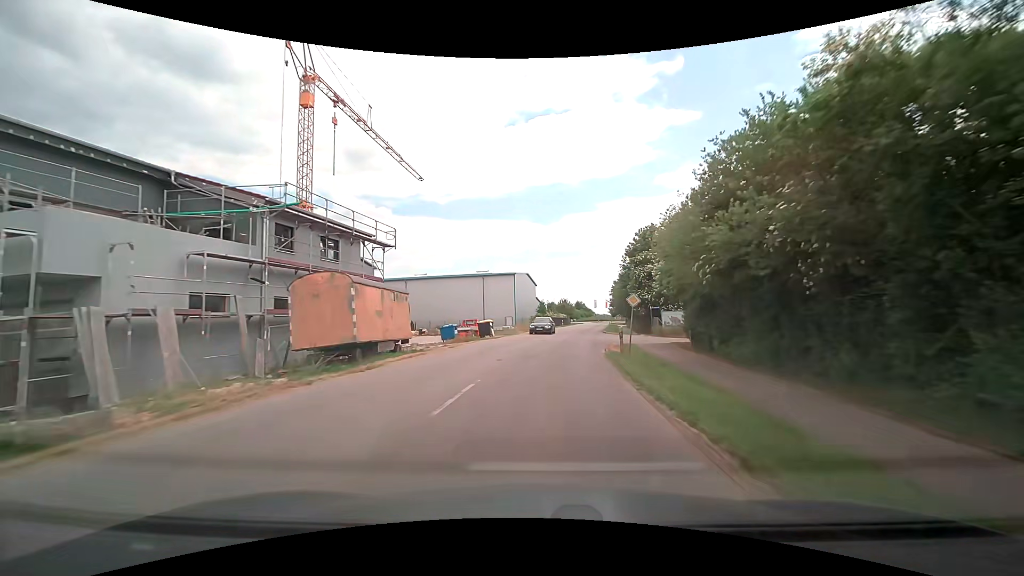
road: tertiary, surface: asphalt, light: Day
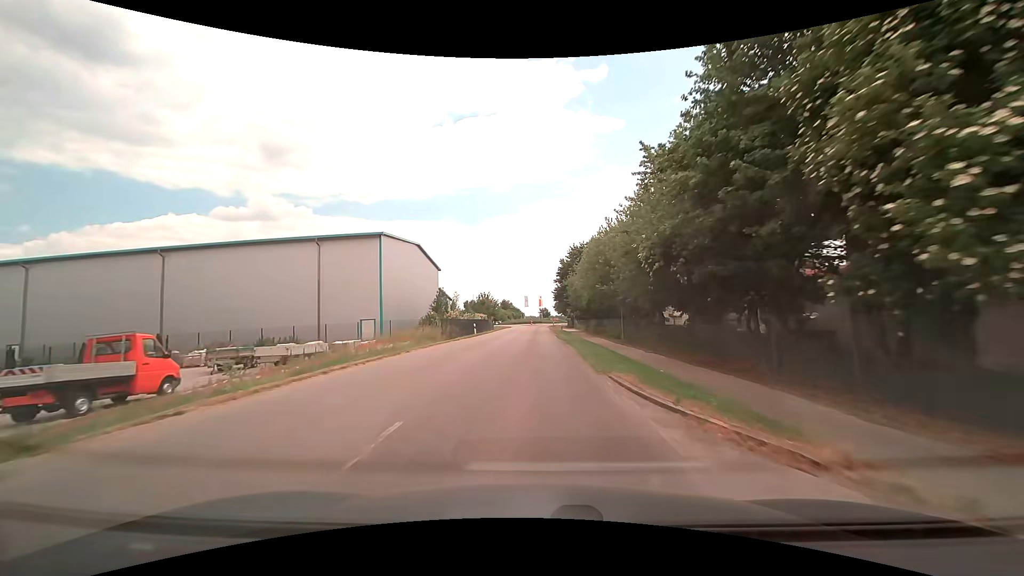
(+3.3, +39.7) m; +8°
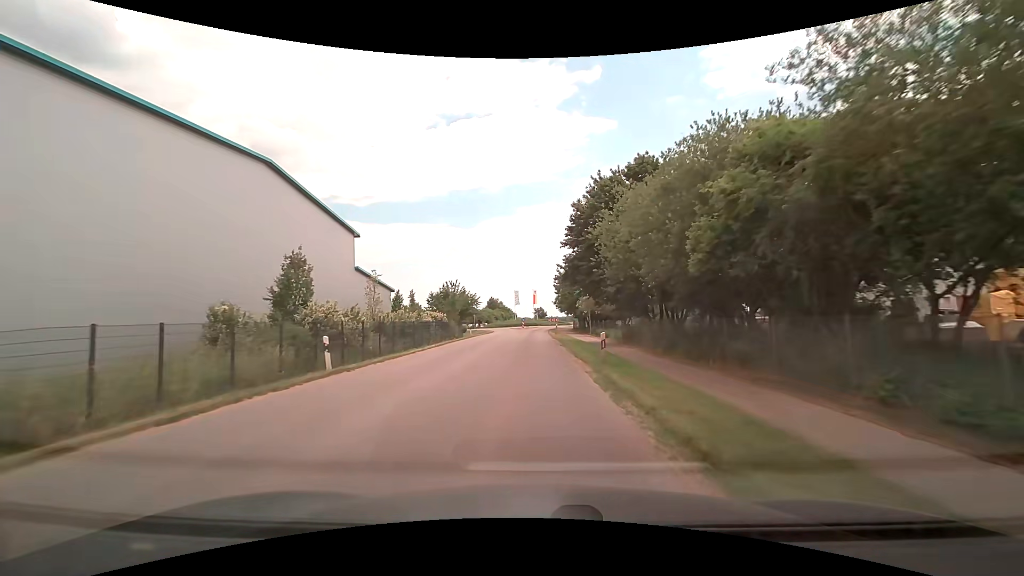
(+0.4, +31.0) m; +1°
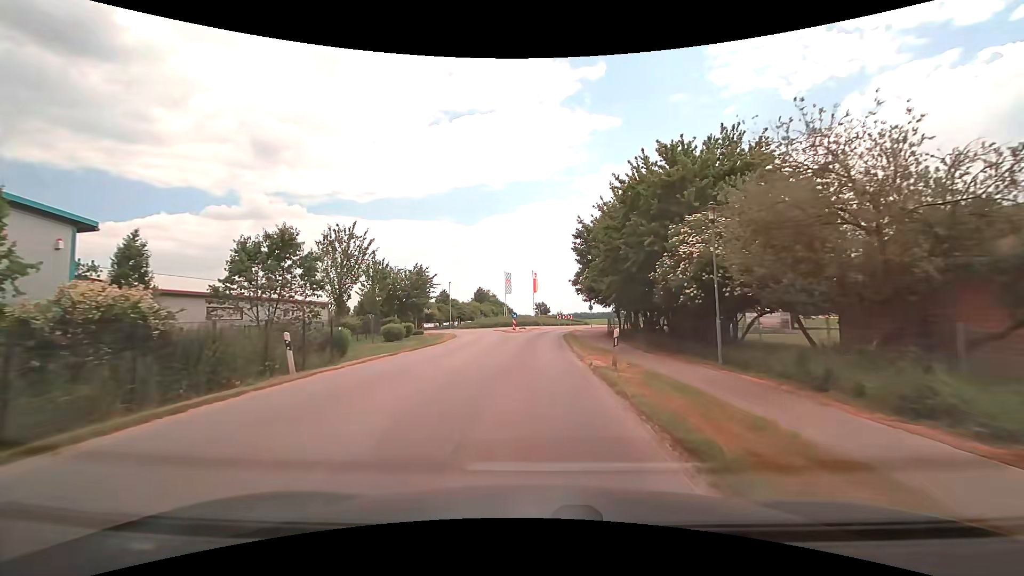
(0.0, +35.4) m; 0°
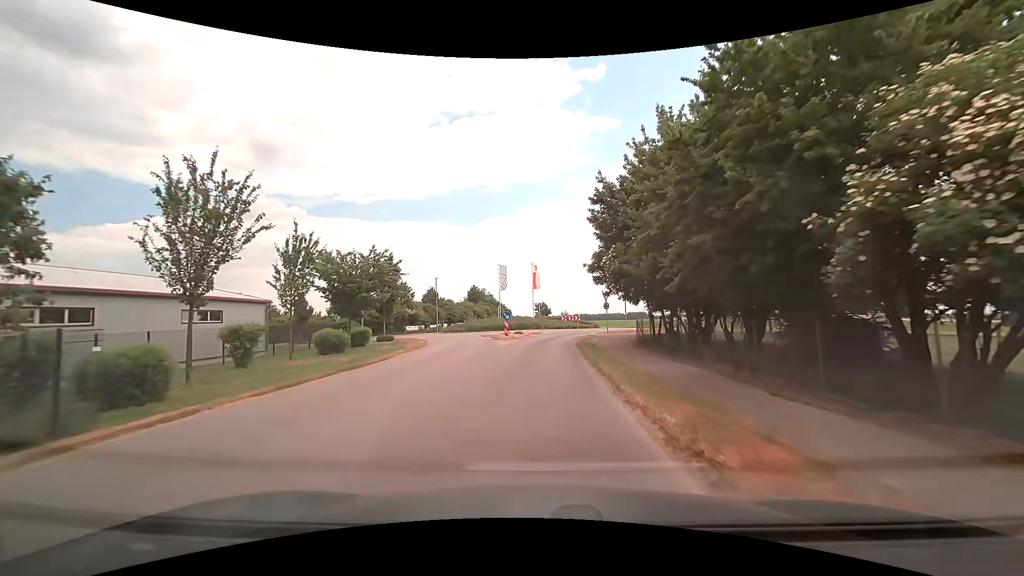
(0.0, +11.6) m; 0°
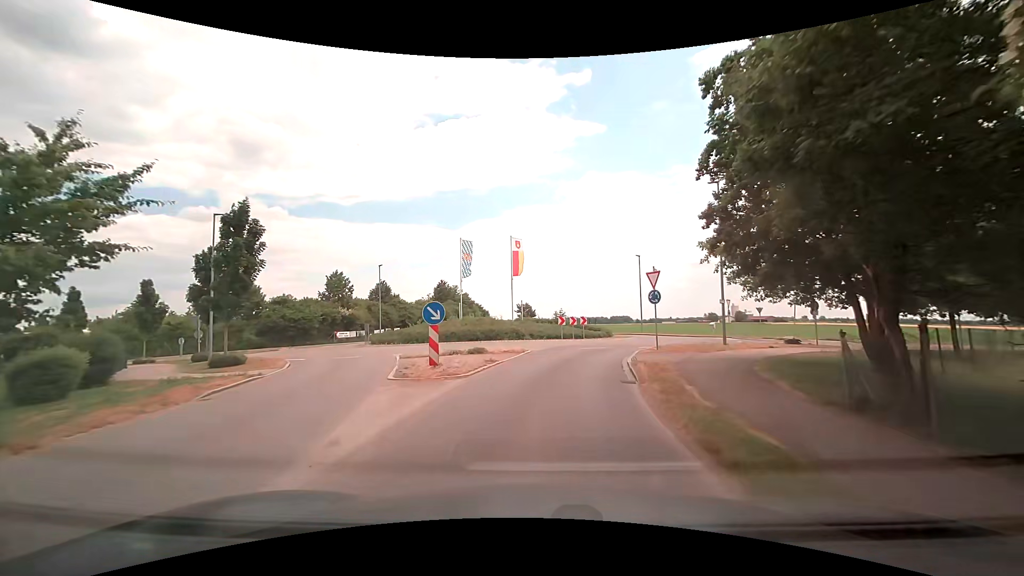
(0.0, +20.3) m; +2°
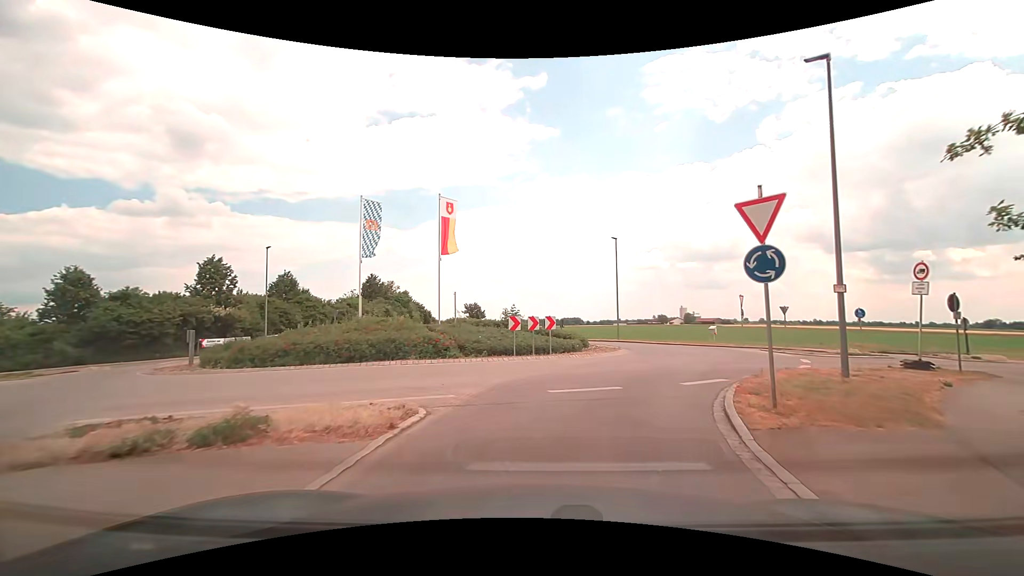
(+0.3, +13.2) m; +5°
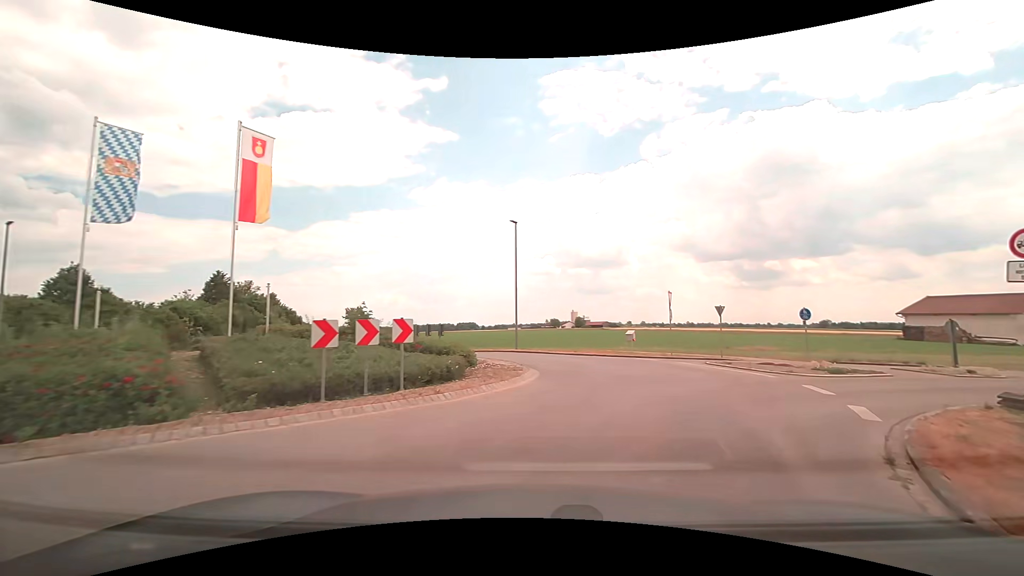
(+0.7, +8.8) m; +11°
(+1, +10) (+2, +20) (-2, +29) (-10, +35) (-17, +43) (-21, +51) (-24, +61) (-28, +70) (-31, +80) (-34, +89) m
